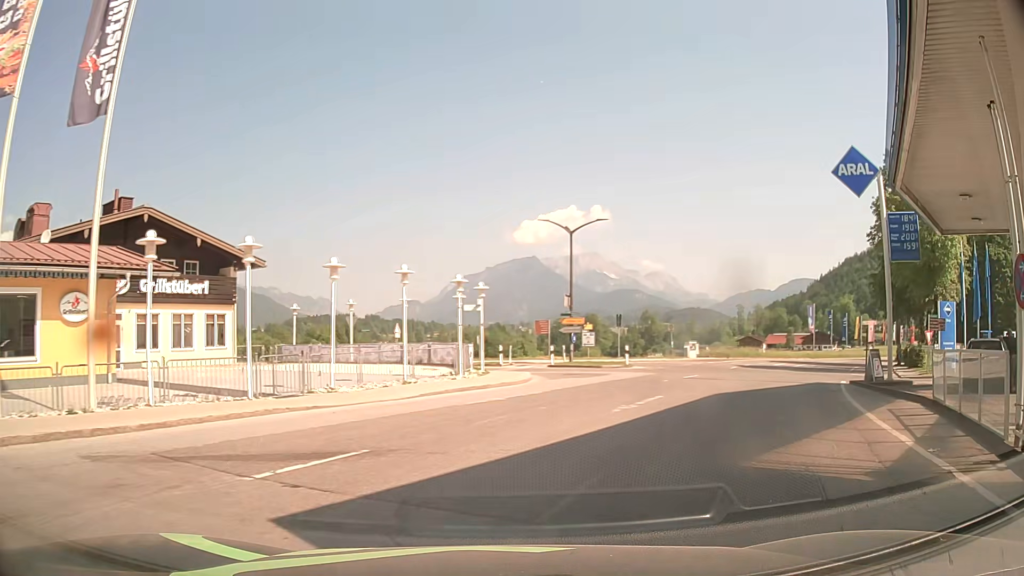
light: Day
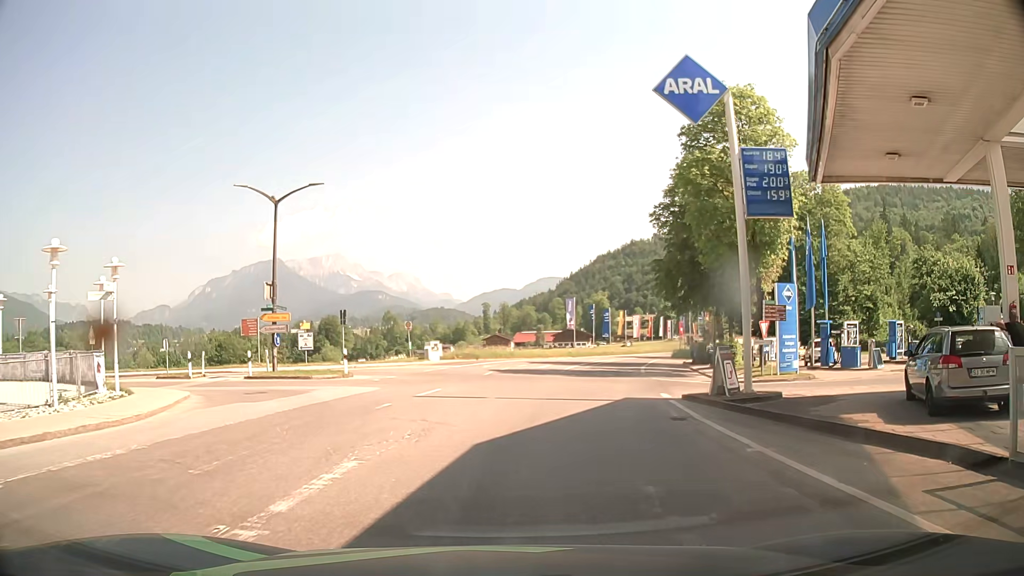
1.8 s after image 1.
(+1.9, +9.1) m; +20°
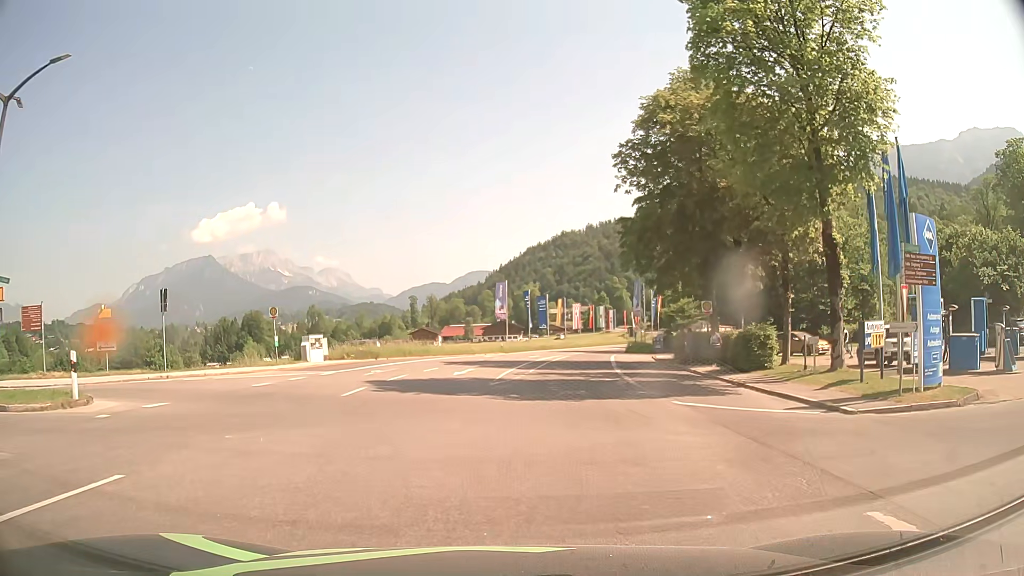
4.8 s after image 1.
(+1.3, +15.0) m; +7°
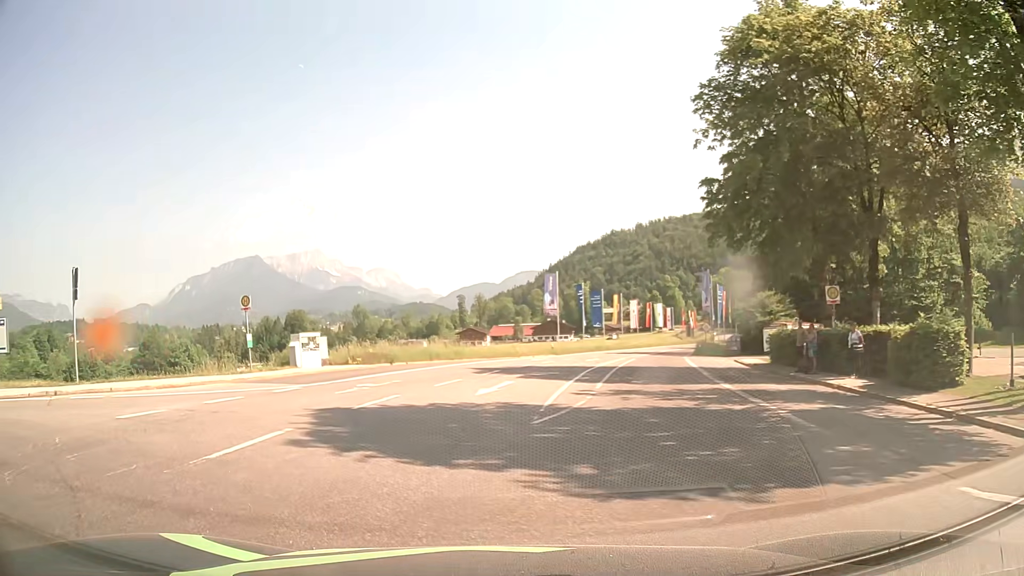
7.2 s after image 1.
(0.0, +9.2) m; -3°
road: secondary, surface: asphalt
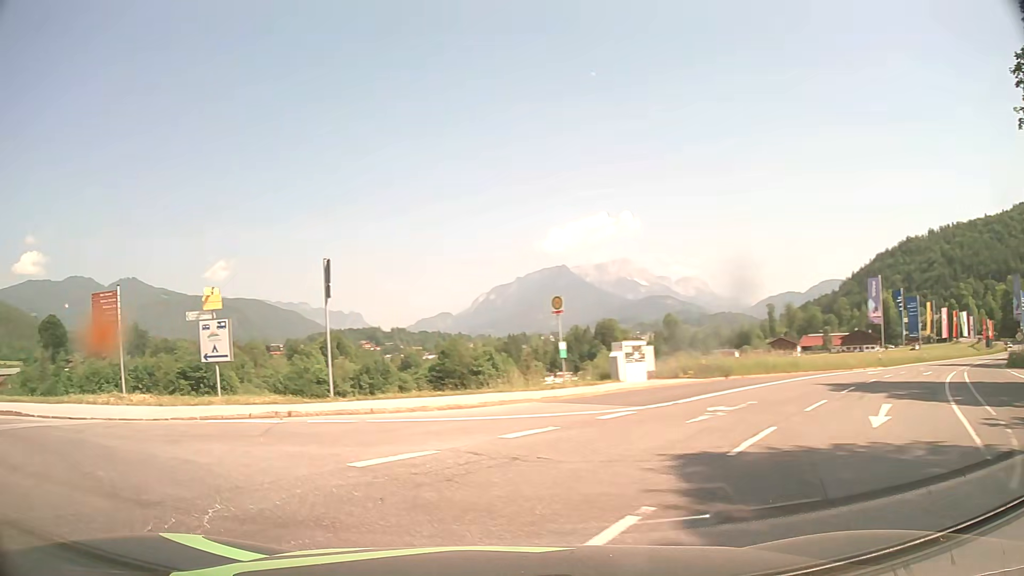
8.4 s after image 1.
(-0.9, +4.3) m; -26°
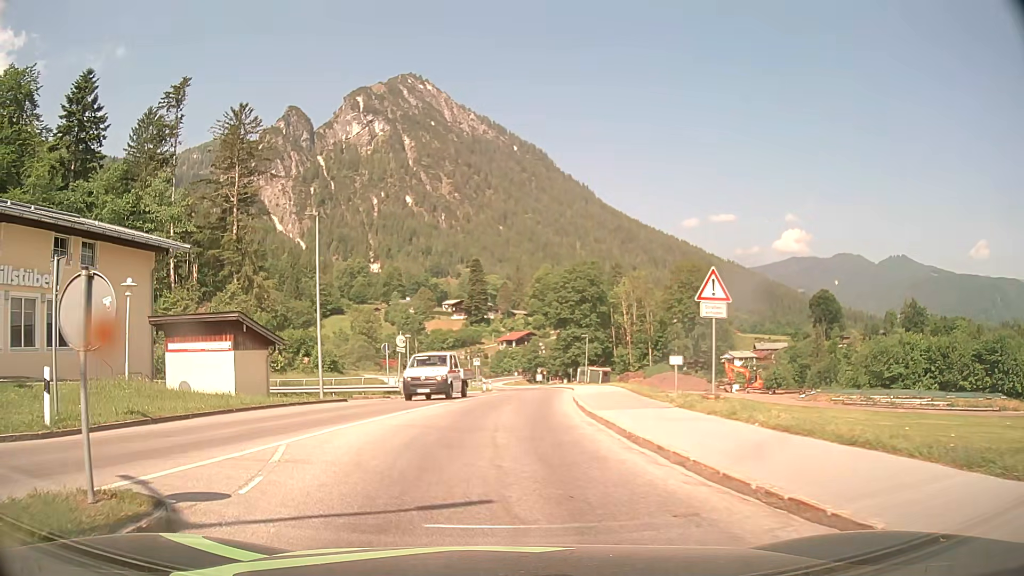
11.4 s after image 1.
(-8.2, +10.0) m; -68°
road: tertiary
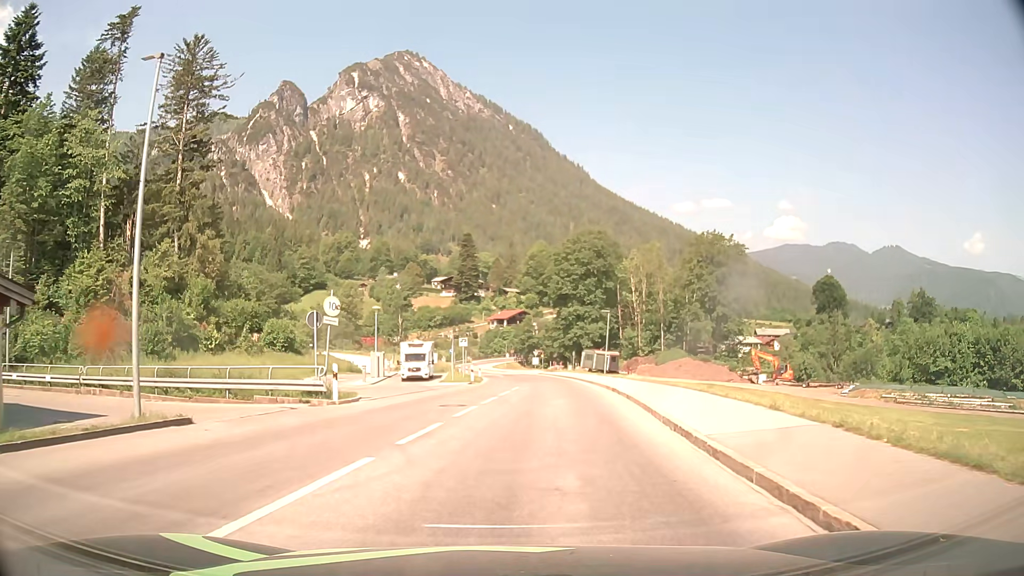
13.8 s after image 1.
(-0.7, +14.9) m; 0°
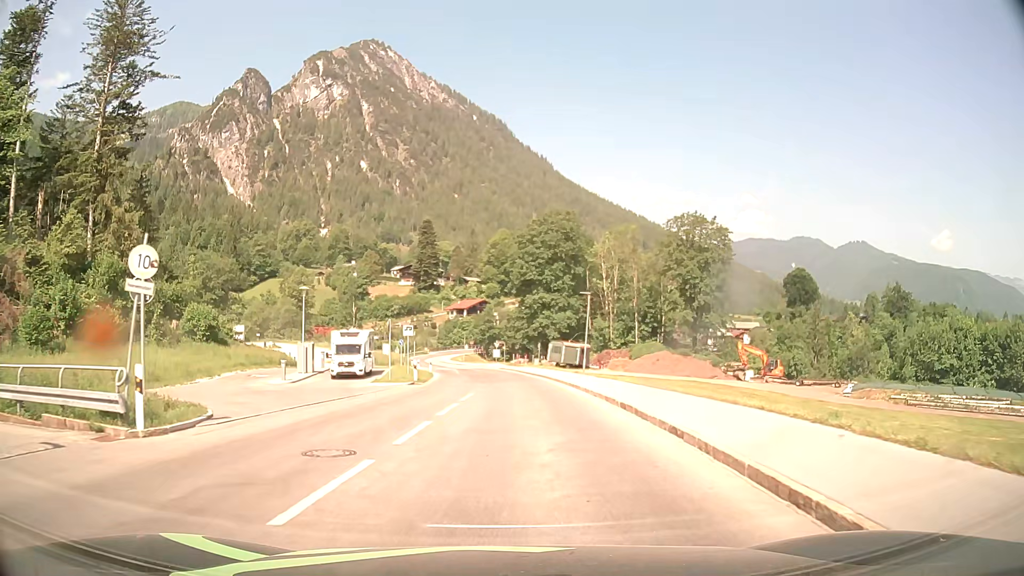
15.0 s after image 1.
(+0.3, +9.7) m; +3°
